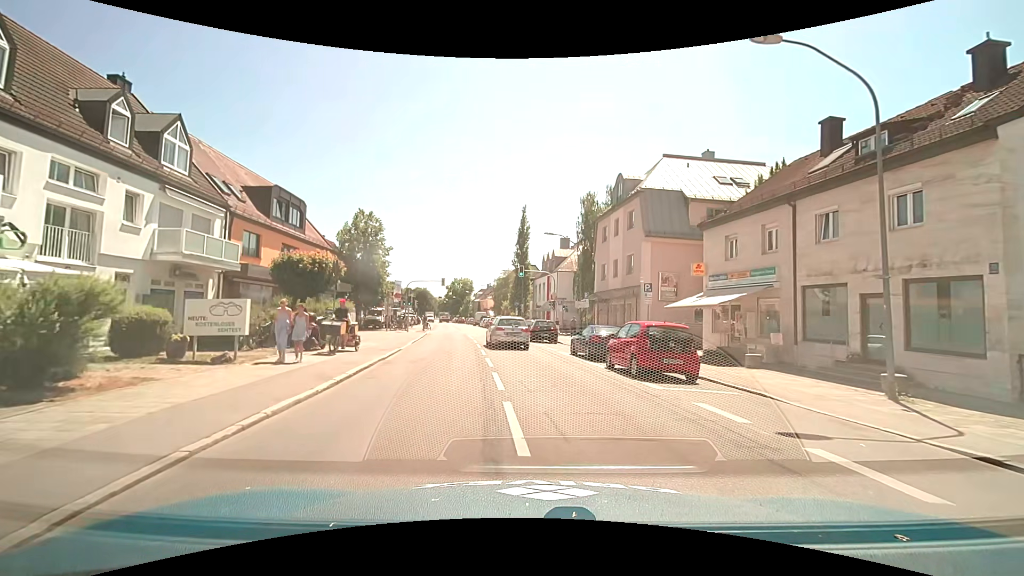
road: secondary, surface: asphalt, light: Day
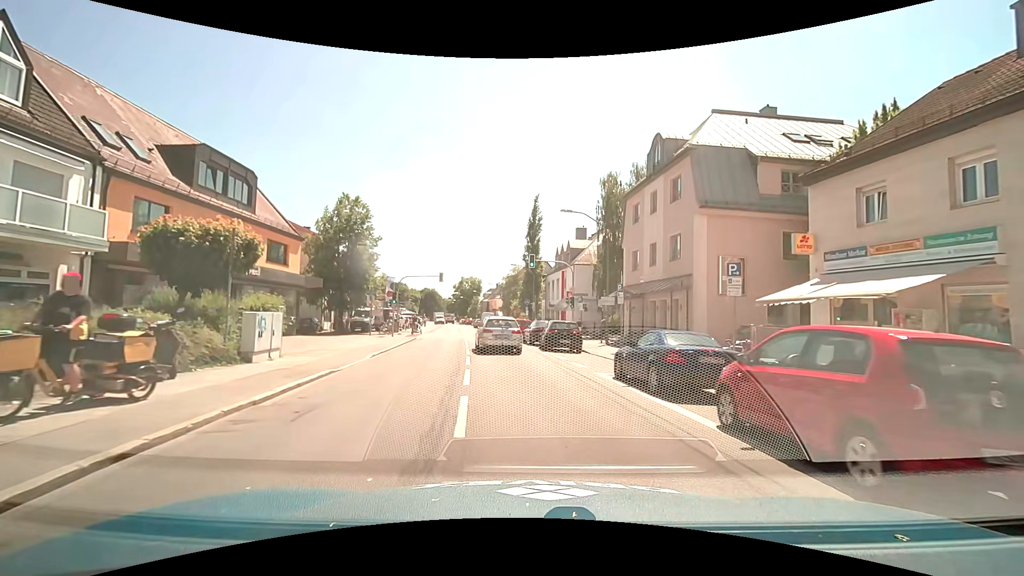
(0.0, +8.3) m; -1°
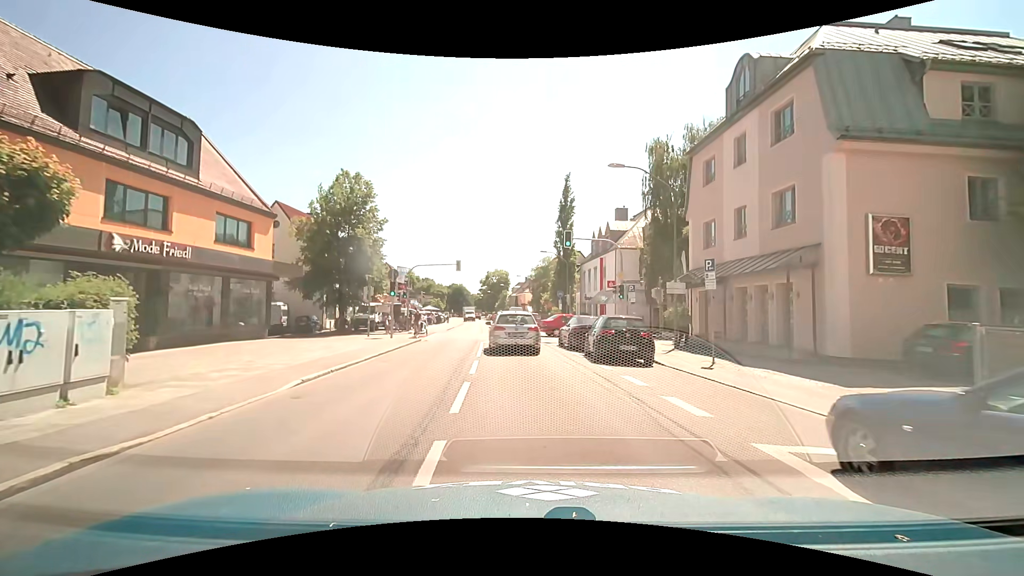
(-0.2, +7.7) m; -3°
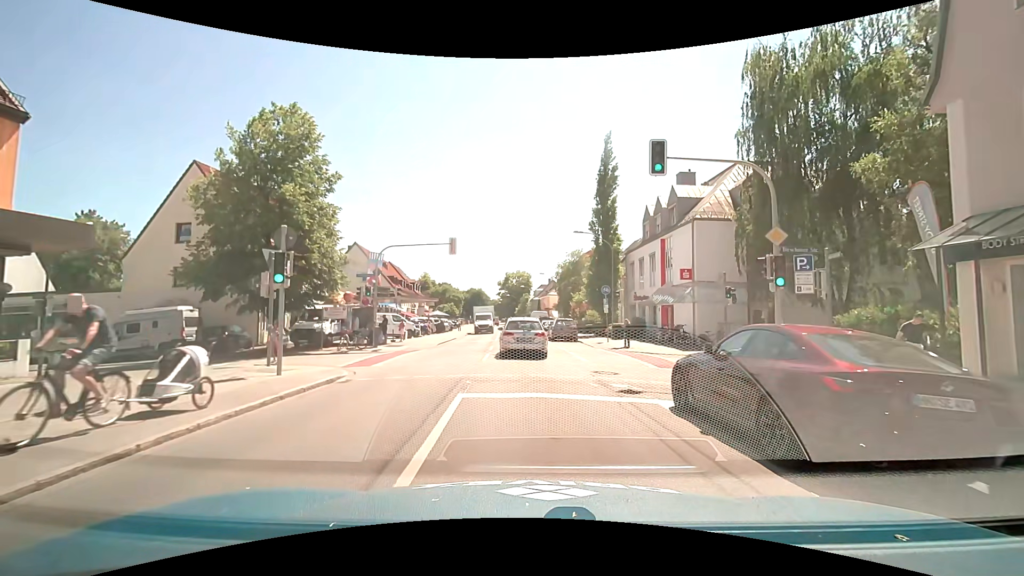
(-0.6, +15.1) m; -3°
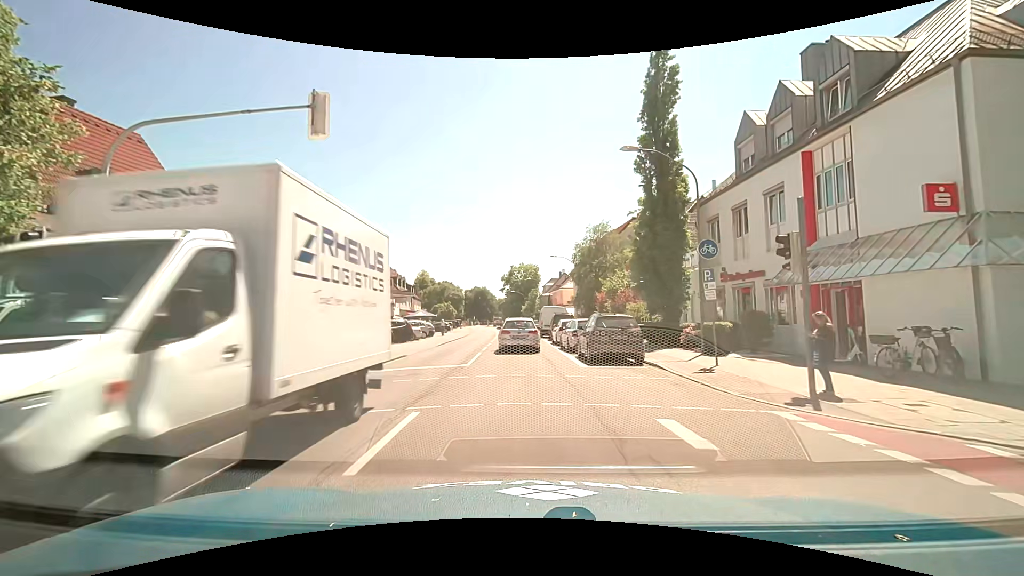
(+0.1, +18.3) m; -1°
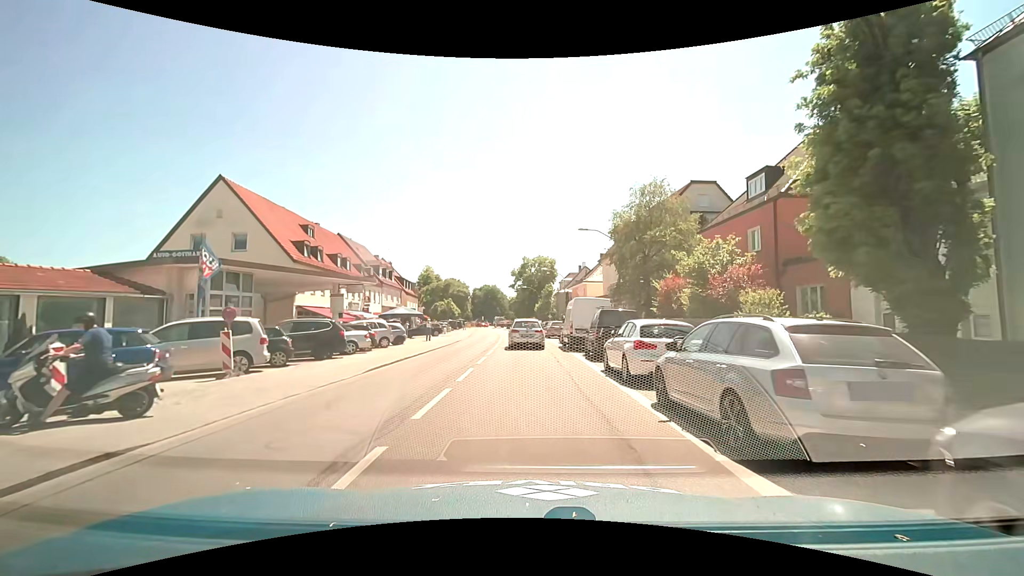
(-0.3, +16.2) m; -1°
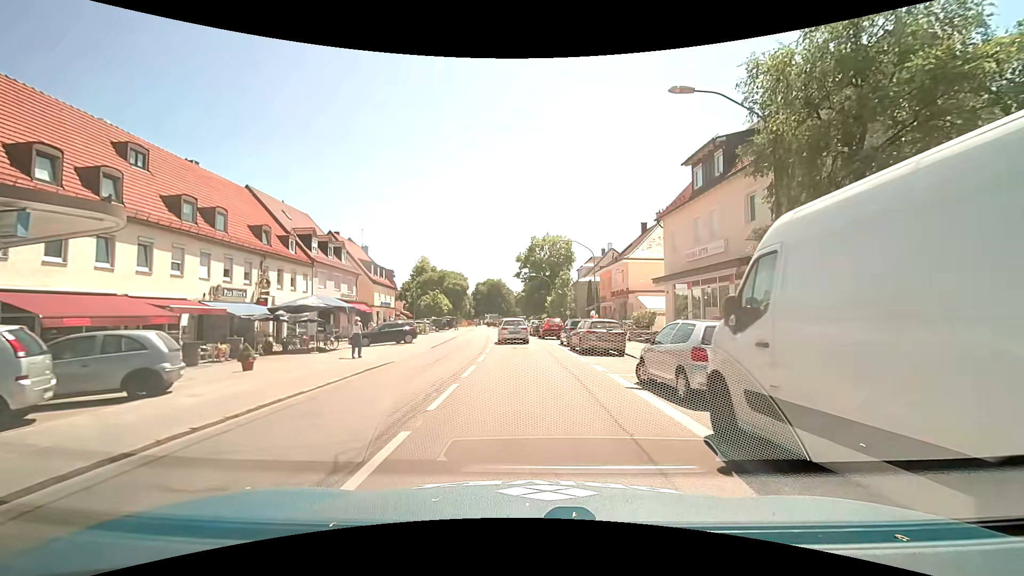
(-0.2, +22.0) m; -1°
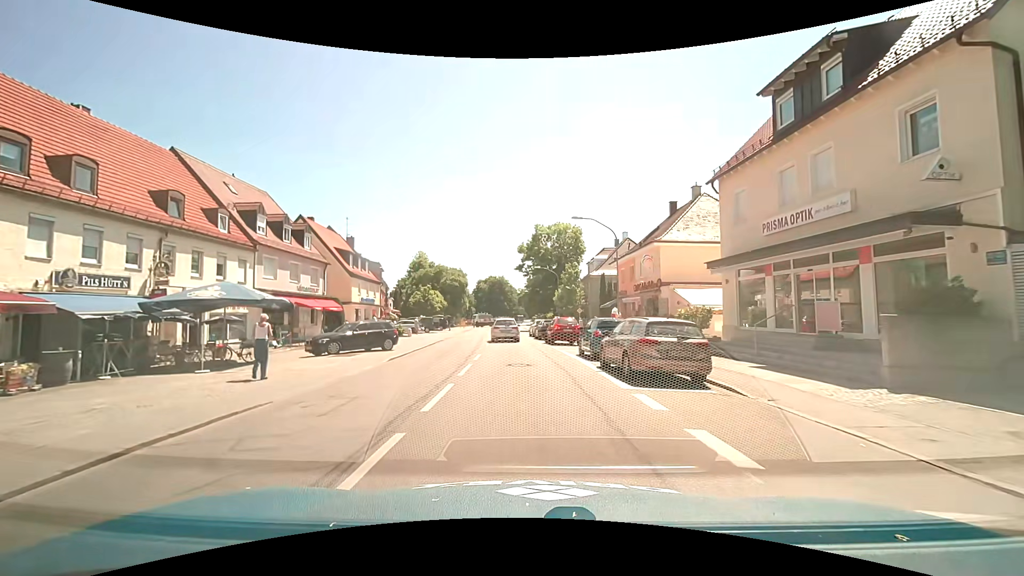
(0.0, +9.0) m; 0°
(0, +10) (0, +20) (-1, +30) (-2, +40) (-2, +50) (-2, +60) (-2, +70) (-2, +80) (-2, +90) (-2, +100) m
